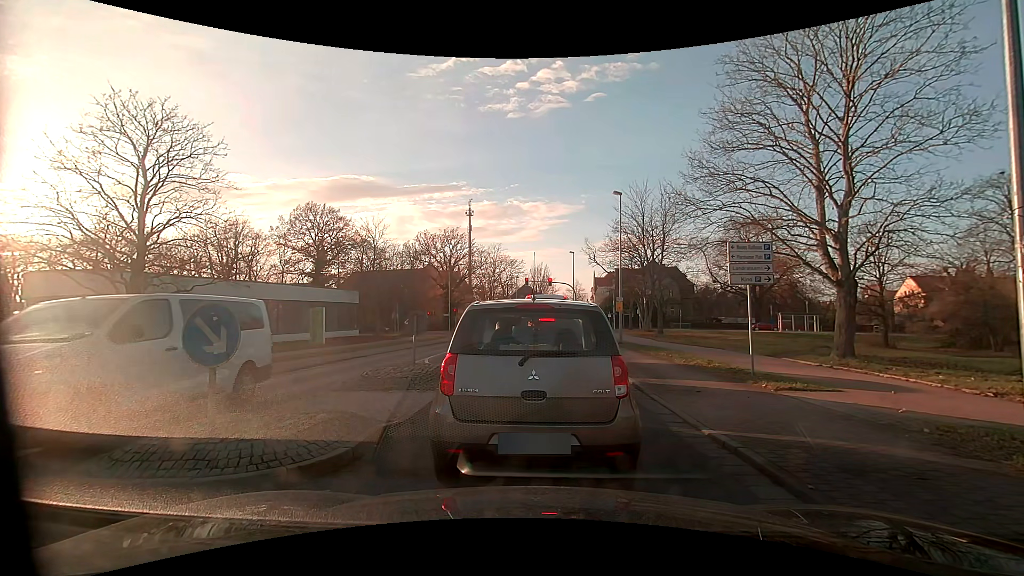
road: residential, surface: asphalt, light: Day
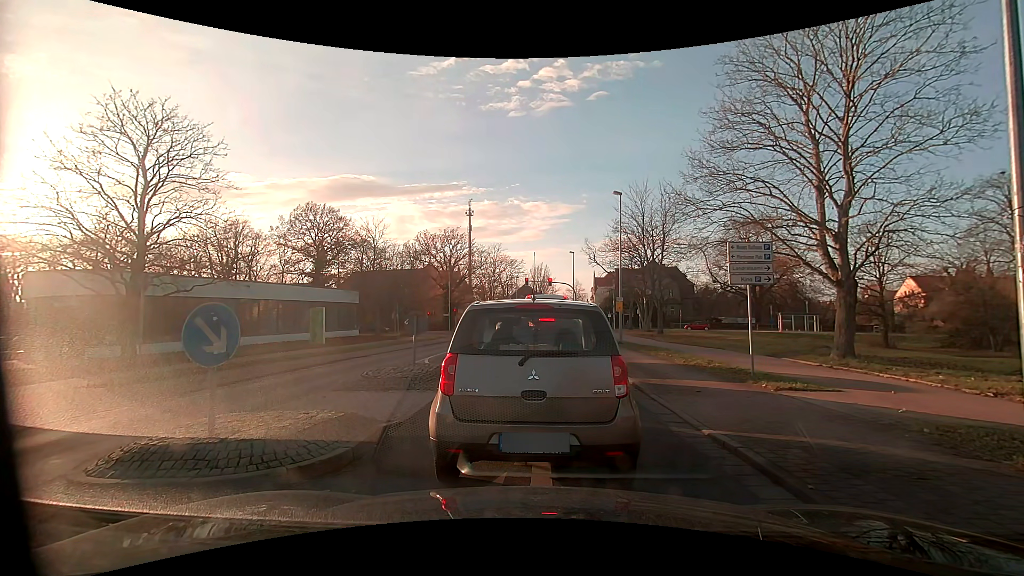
(0.0, 0.0) m; 0°
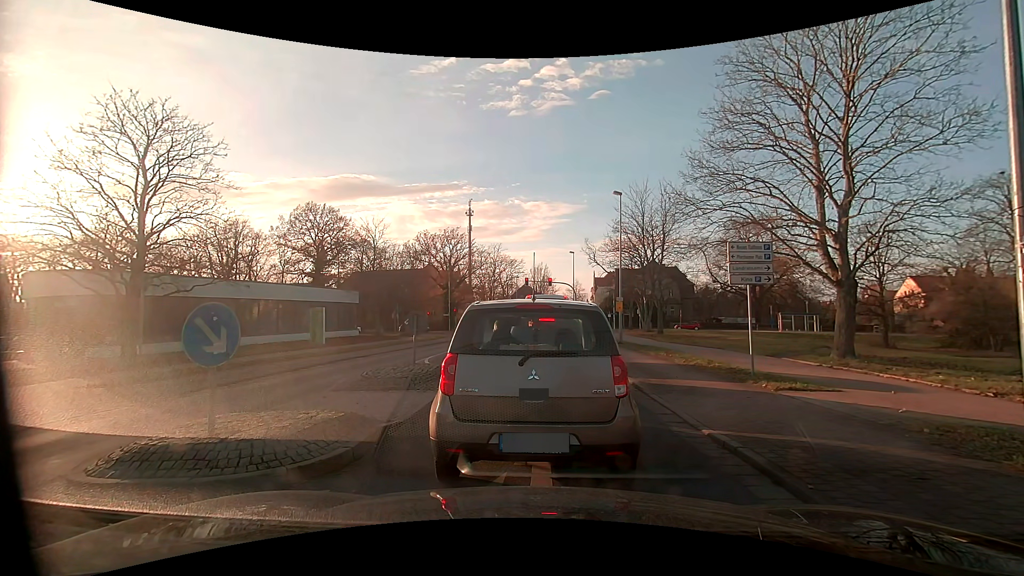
(0.0, 0.0) m; 0°
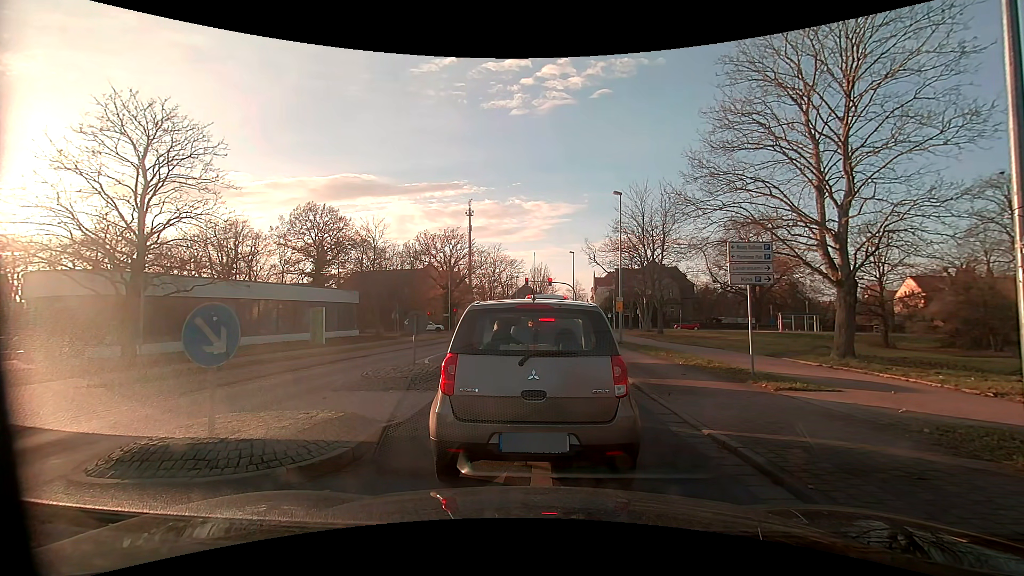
(0.0, 0.0) m; 0°
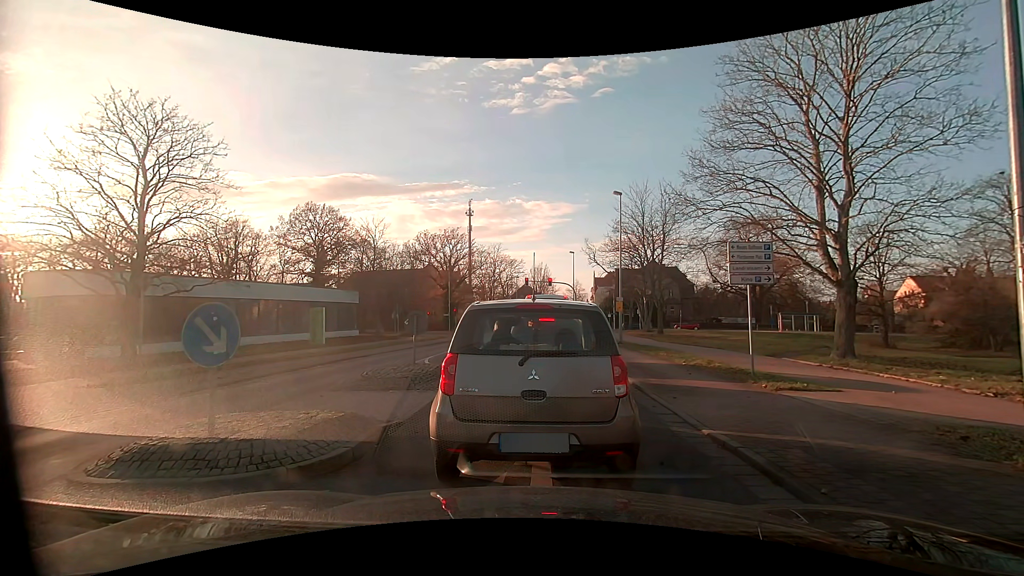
(0.0, 0.0) m; 0°
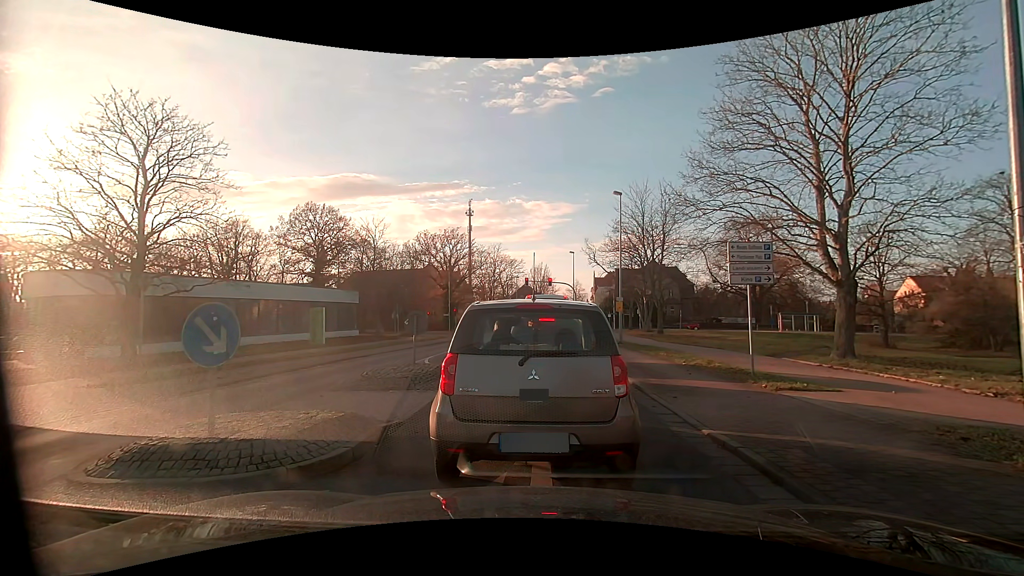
(0.0, 0.0) m; 0°
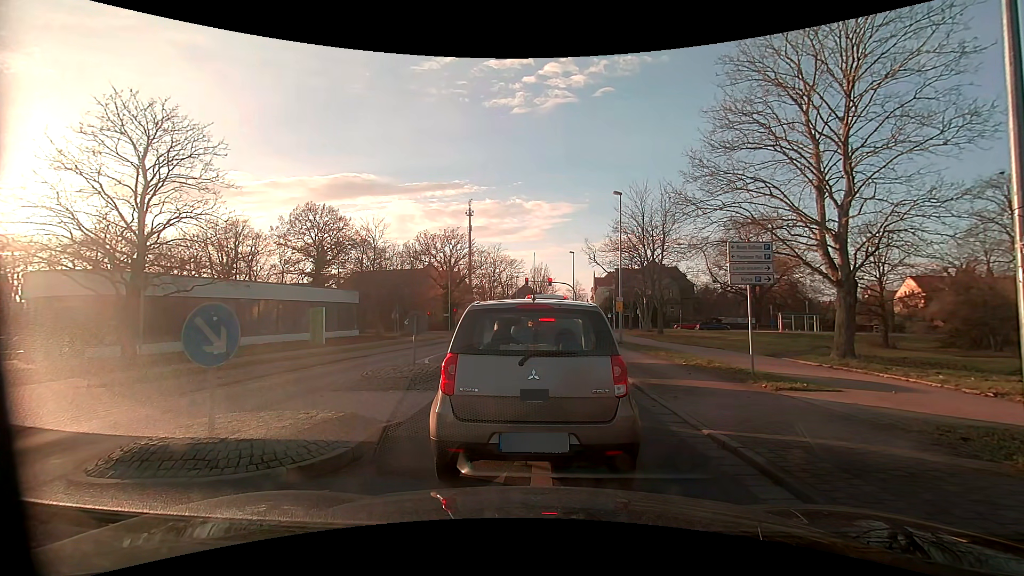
(0.0, 0.0) m; 0°
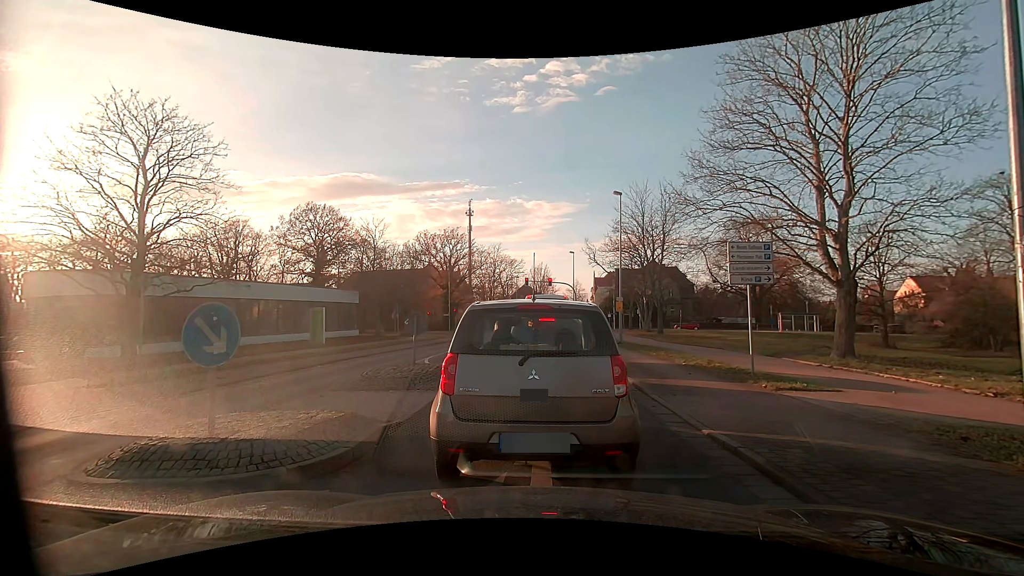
(0.0, 0.0) m; 0°
(0, +10) (+1, +20) (+1, +30) (+1, +40) (+1, +50) (+2, +60) (+3, +70) (+8, +78) (+17, +82) (+27, +80) m
